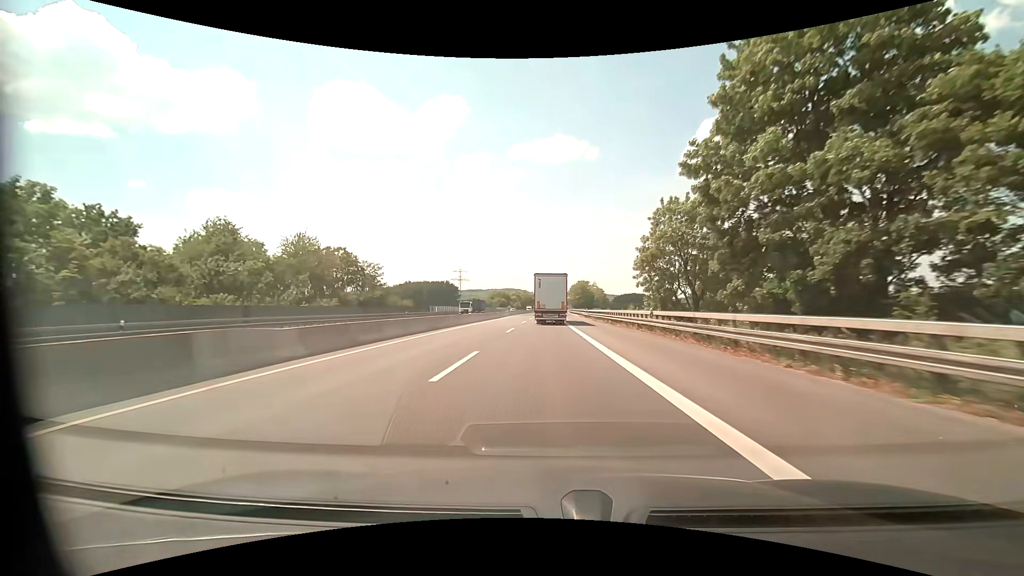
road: motorway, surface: asphalt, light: Day
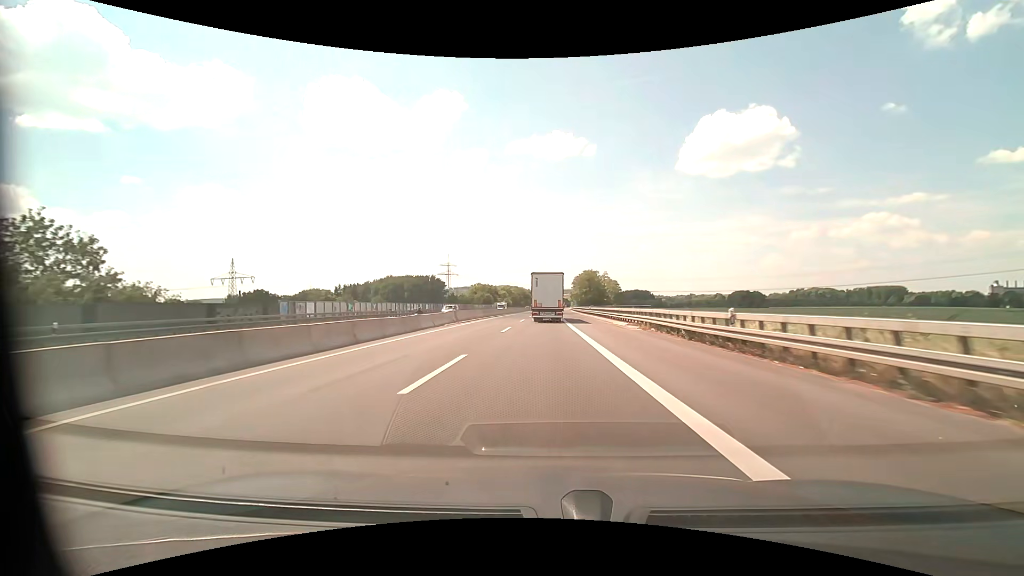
(+0.1, +55.7) m; 0°
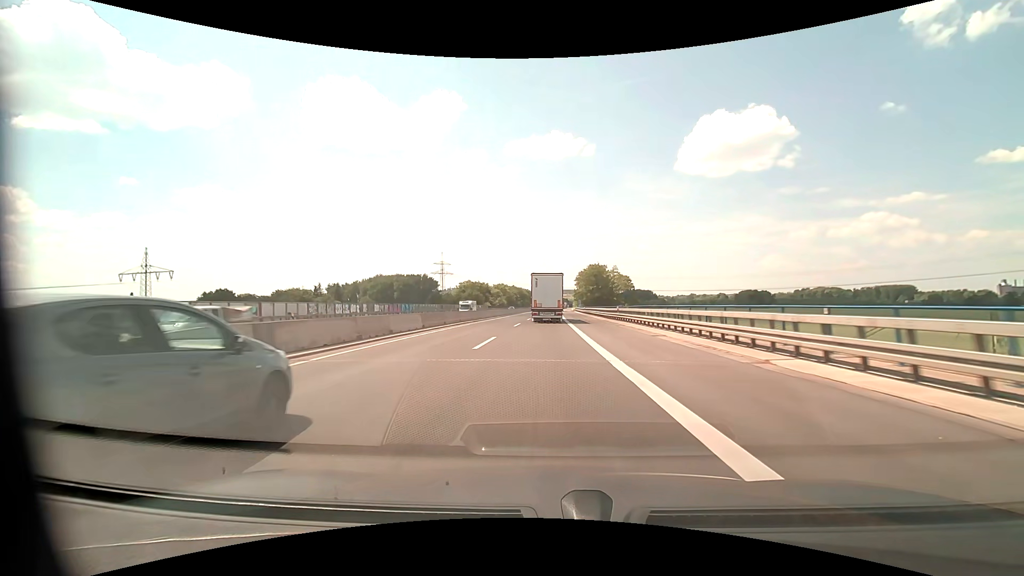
(0.0, +28.1) m; 0°
(0, +10) (0, +20) (0, +30) (0, +40) (0, +50) (0, +60) (0, +70) (0, +80) (+1, +90) (+1, +100) m
